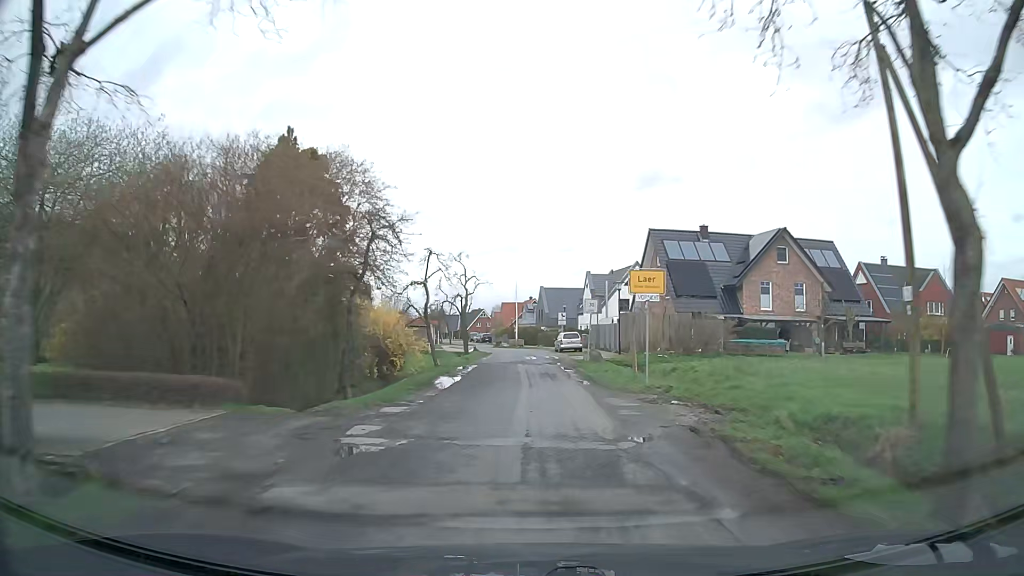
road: residential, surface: asphalt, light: Day
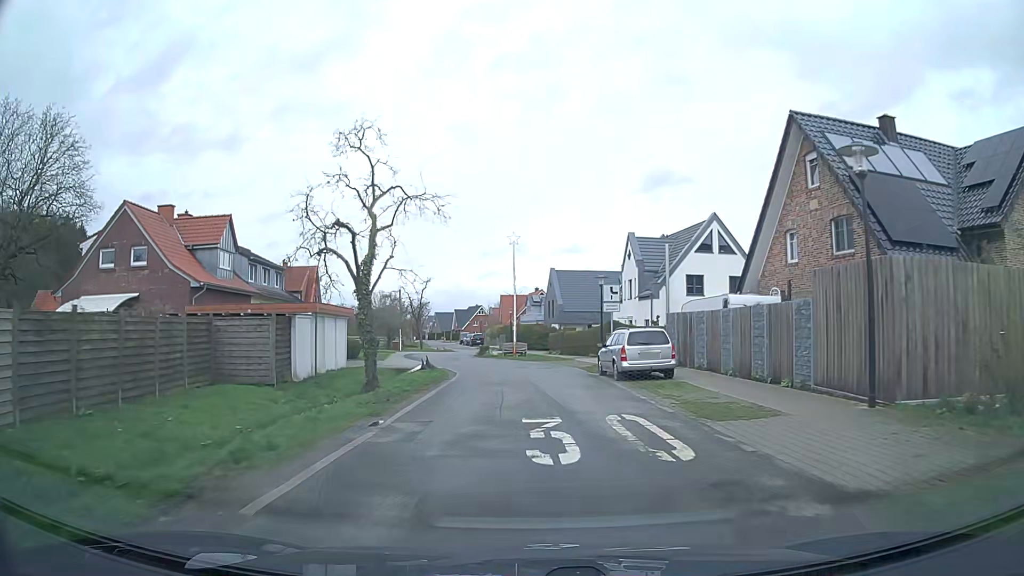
(+0.1, +29.5) m; 0°
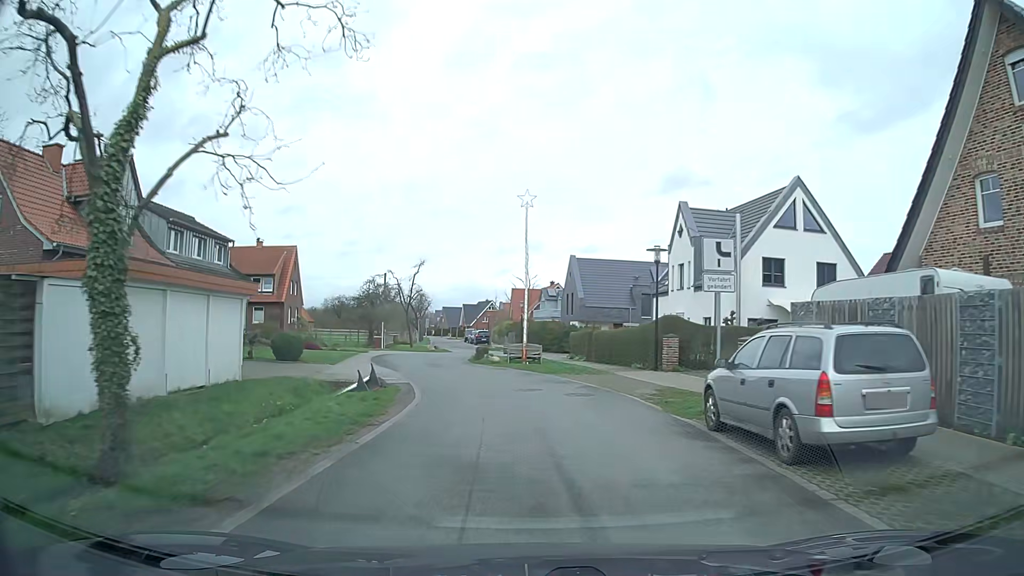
(-0.2, +12.1) m; -1°
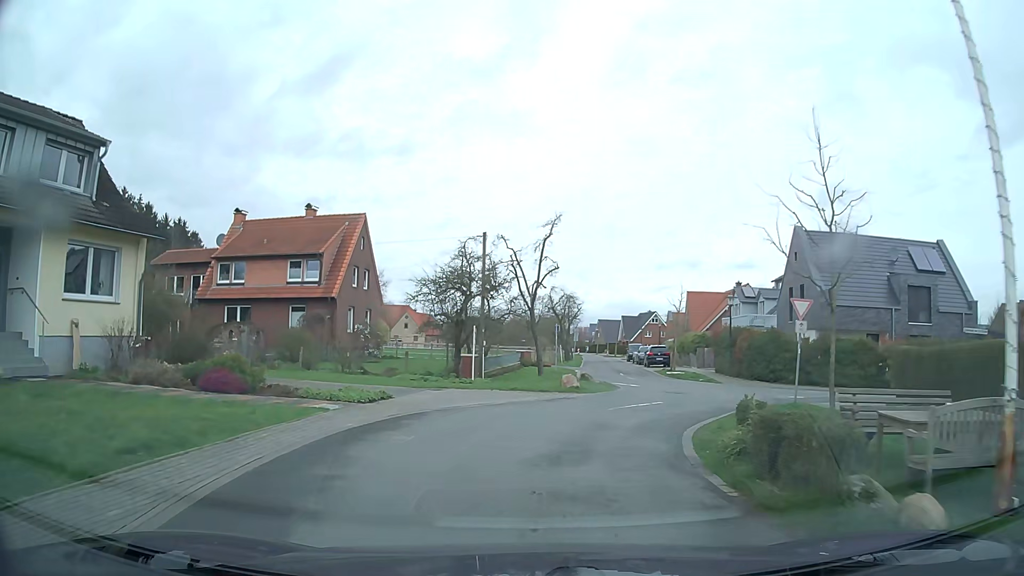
(-2.6, +24.6) m; -12°
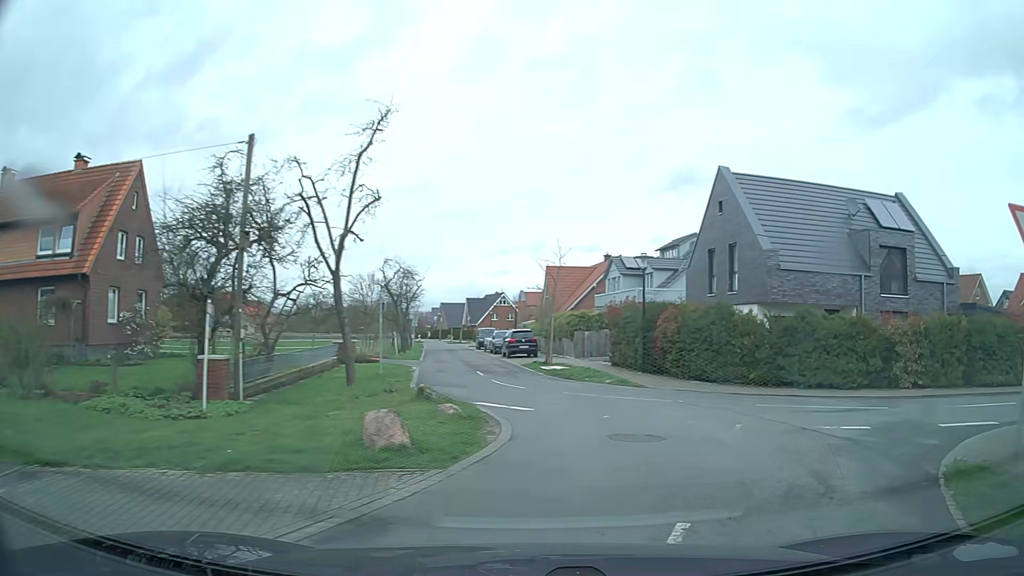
(+0.4, +11.9) m; +12°
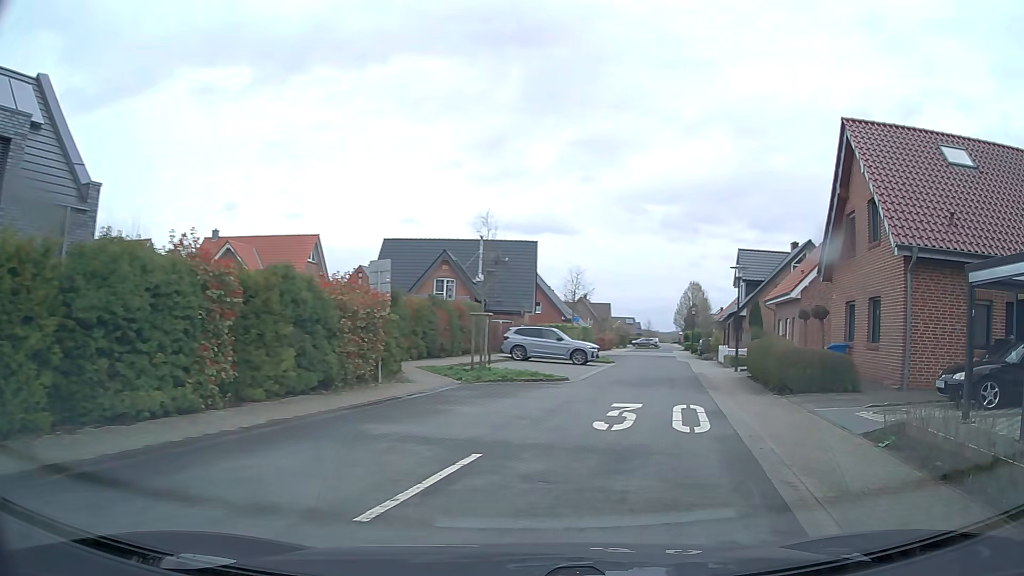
(+8.6, +12.6) m; +73°
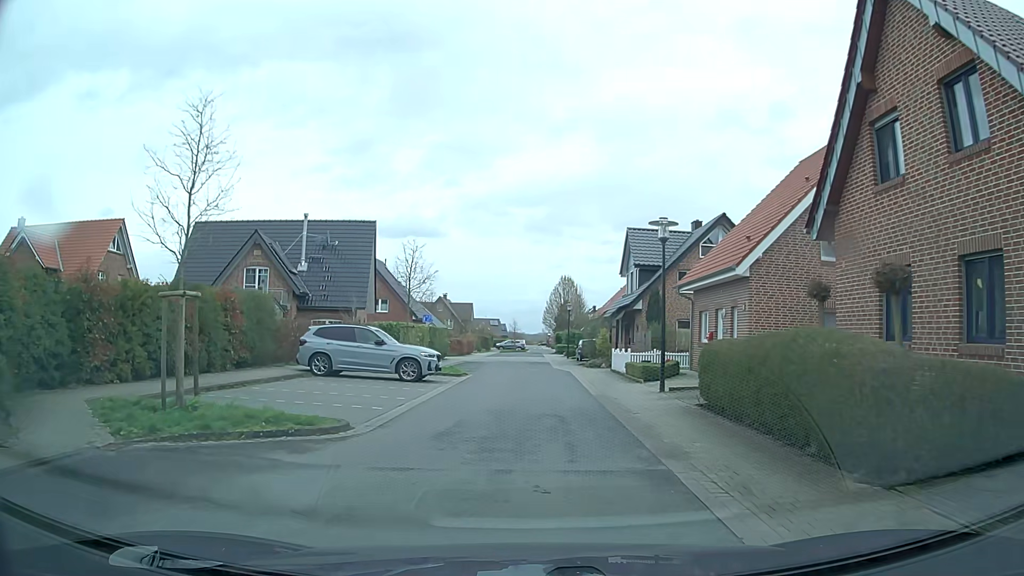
(+1.5, +11.0) m; +11°
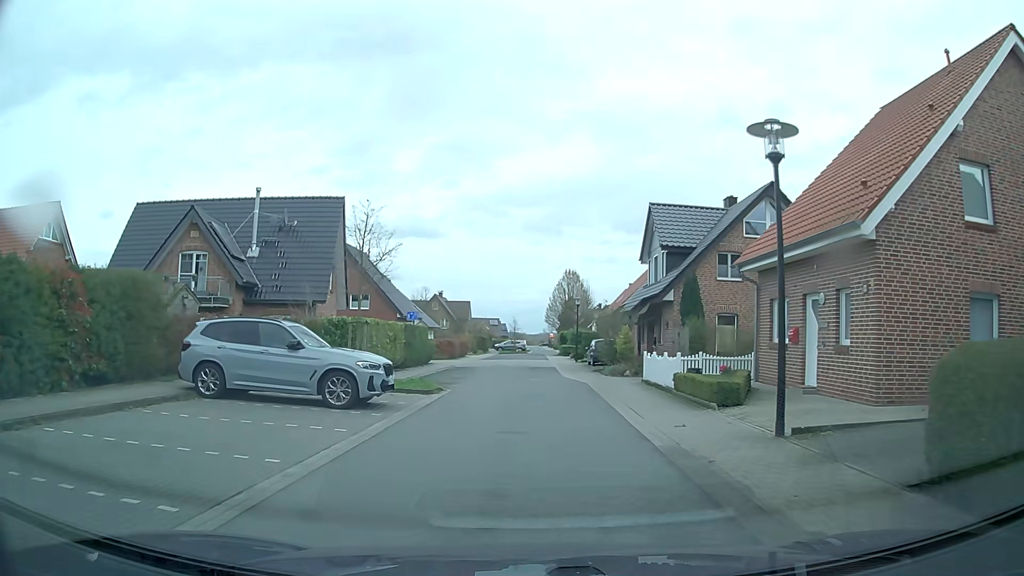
(0.0, +8.1) m; 0°
(0, +10) (0, +20) (0, +30) (0, +40) (0, +50) (0, +60) (0, +70) (+1, +80) (+2, +90) (+3, +100) m
